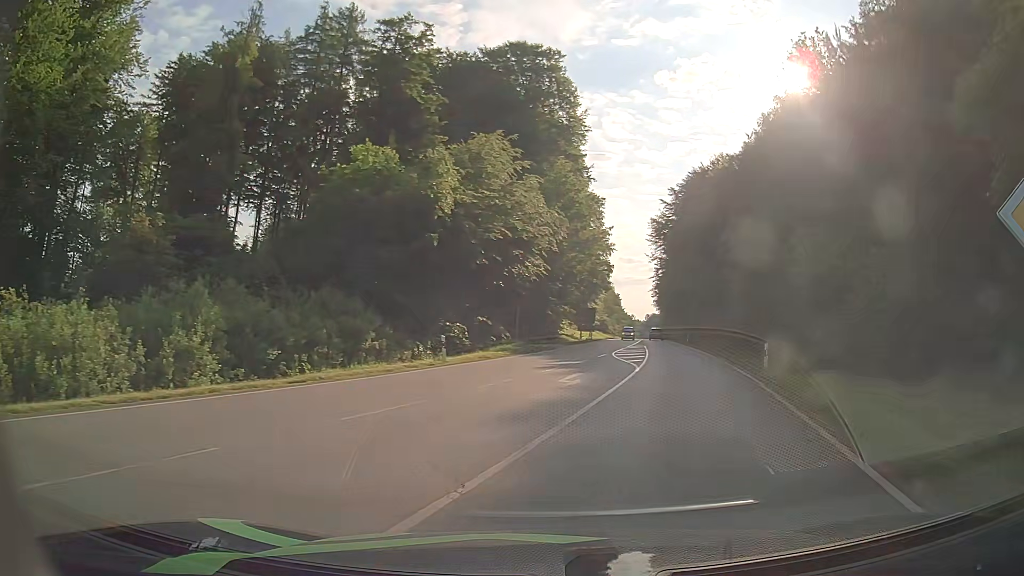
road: secondary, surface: asphalt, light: Day
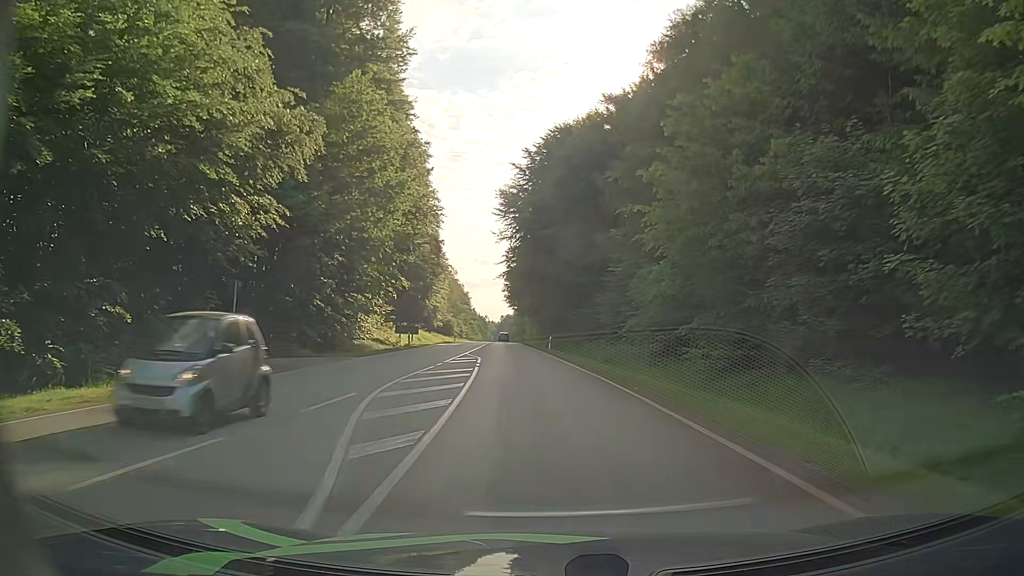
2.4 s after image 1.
(+3.8, +22.5) m; +13°
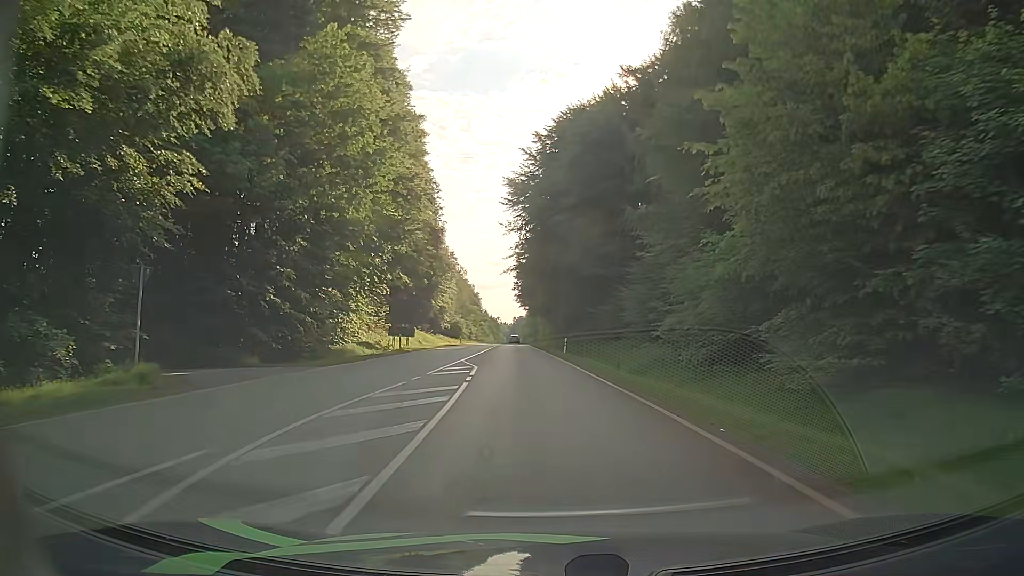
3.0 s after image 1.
(-0.1, +7.1) m; -1°
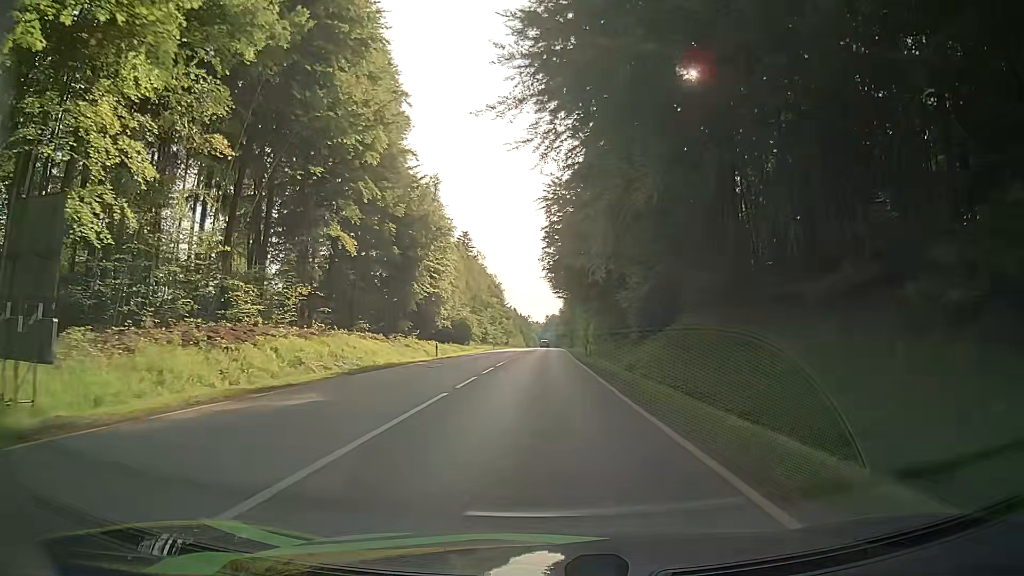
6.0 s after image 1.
(-1.7, +41.5) m; -4°
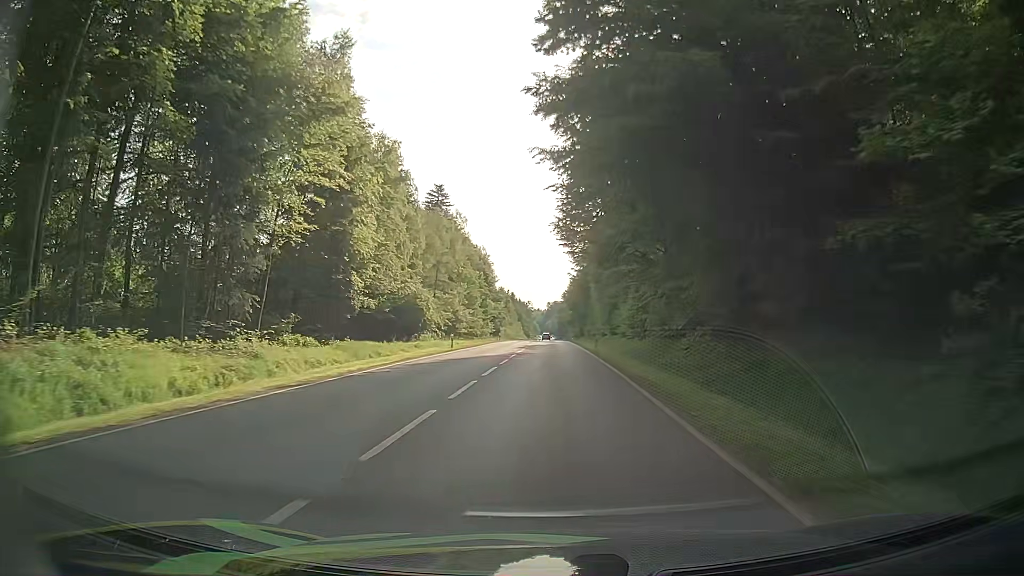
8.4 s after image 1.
(+0.5, +40.2) m; +1°
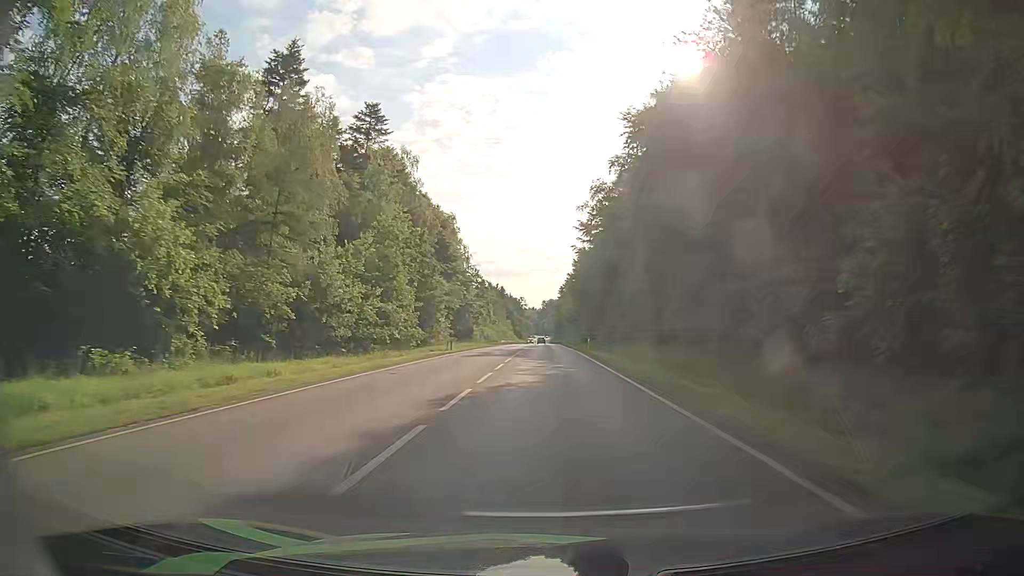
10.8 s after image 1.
(0.0, +44.2) m; 0°
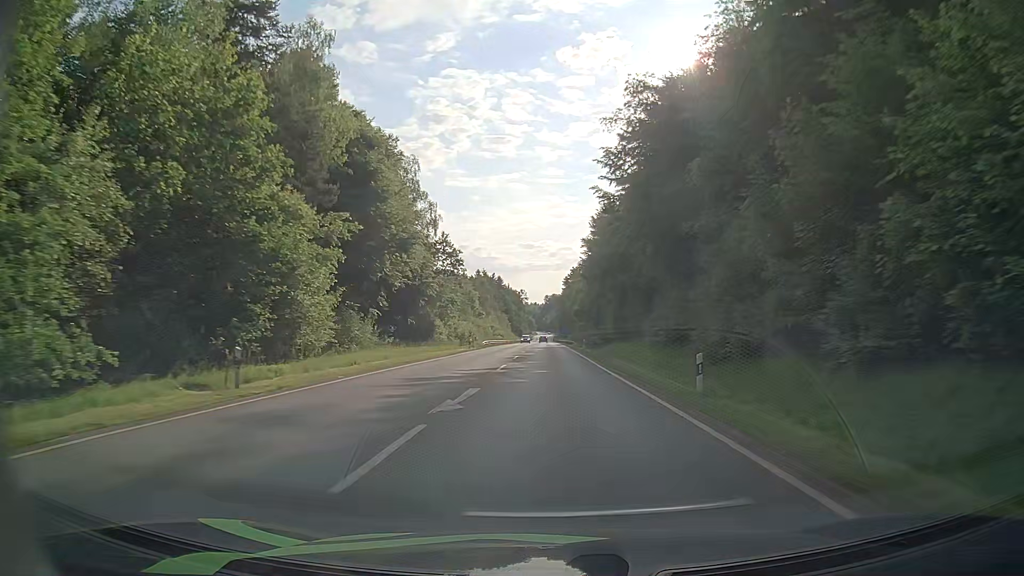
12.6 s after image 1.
(+0.1, +35.8) m; 0°
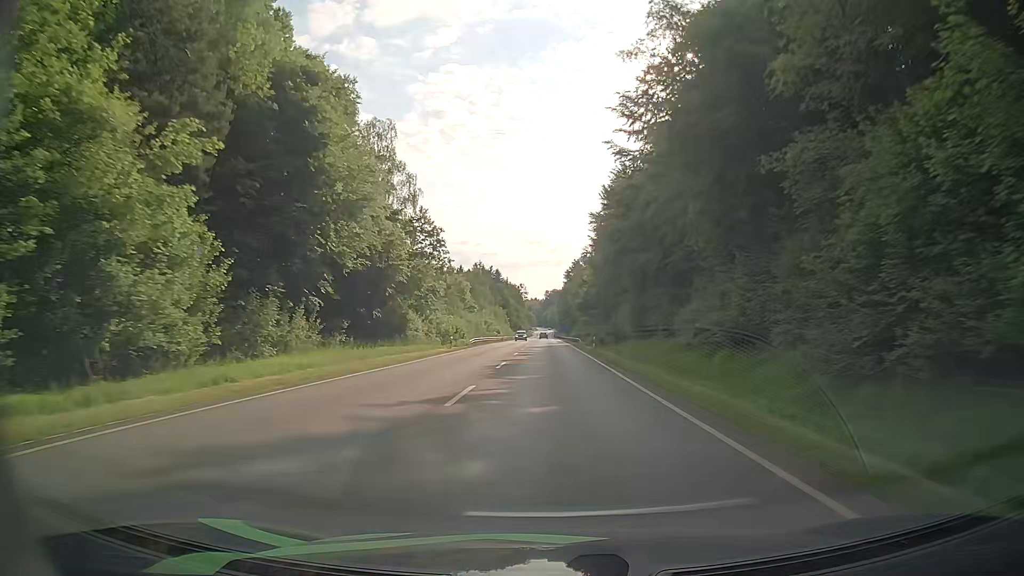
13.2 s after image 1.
(-0.1, +12.5) m; 0°
(0, +10) (0, +20) (0, +30) (0, +40) (0, +50) (0, +60) (0, +70) (0, +80) (0, +90) (0, +100) m
